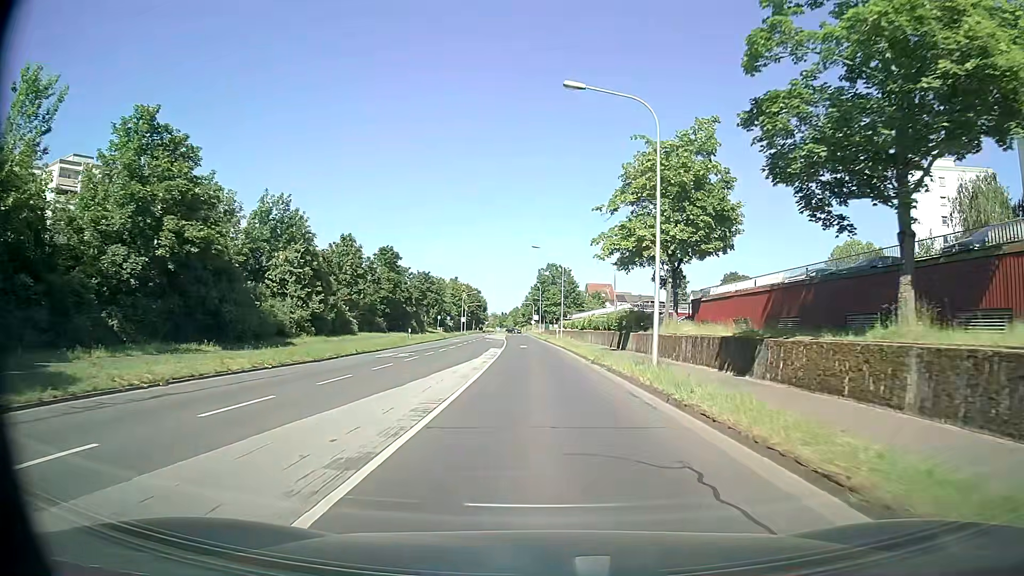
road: secondary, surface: asphalt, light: Day
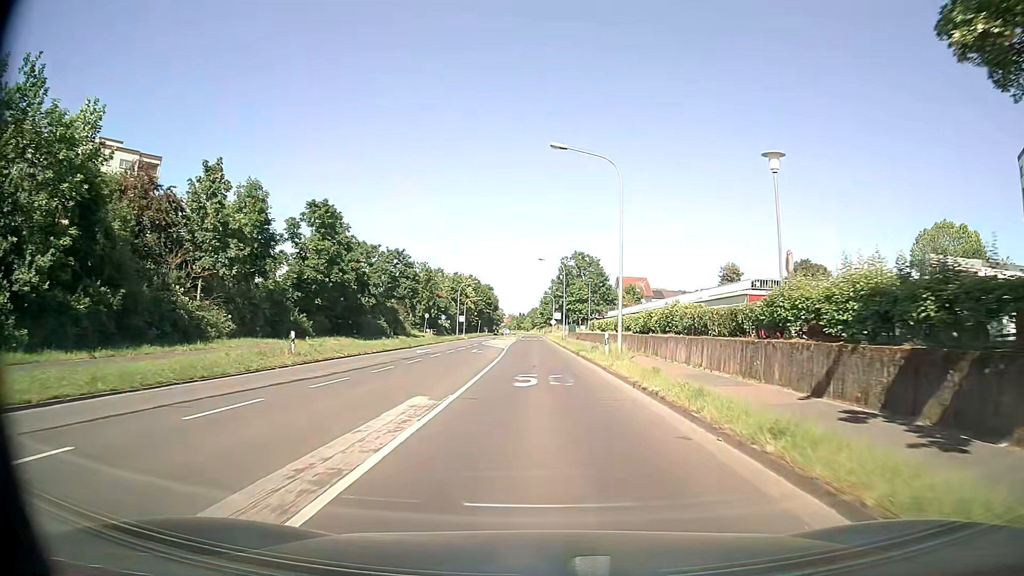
(-0.5, +30.6) m; -2°
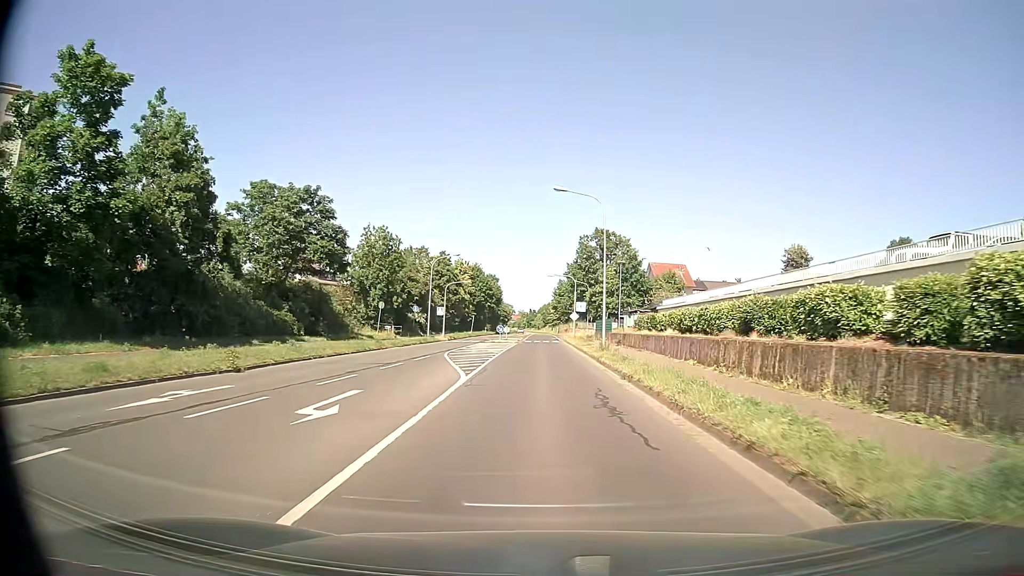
(-0.3, +30.5) m; -1°
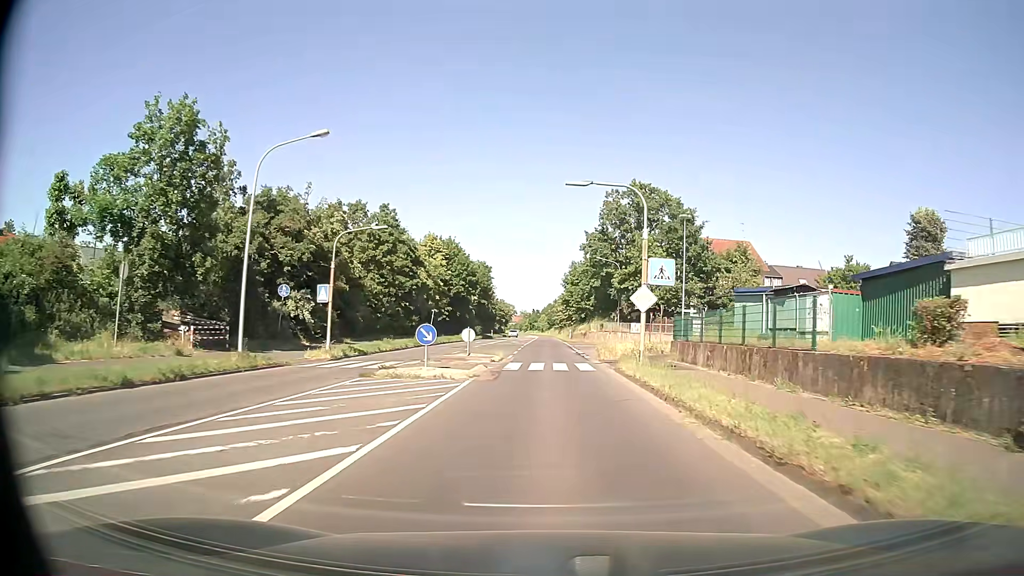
(-0.3, +38.1) m; 0°
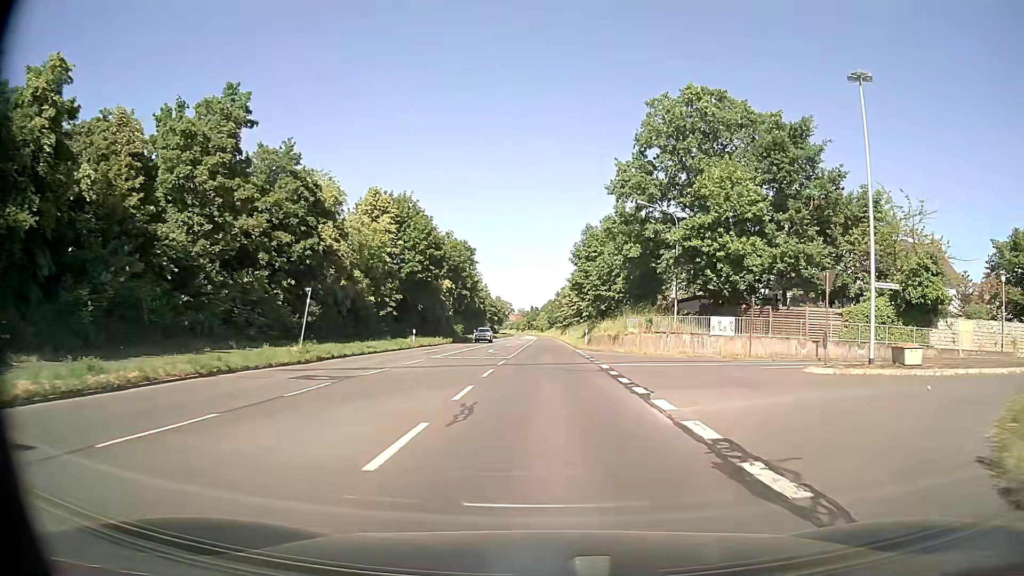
(0.0, +30.4) m; 0°
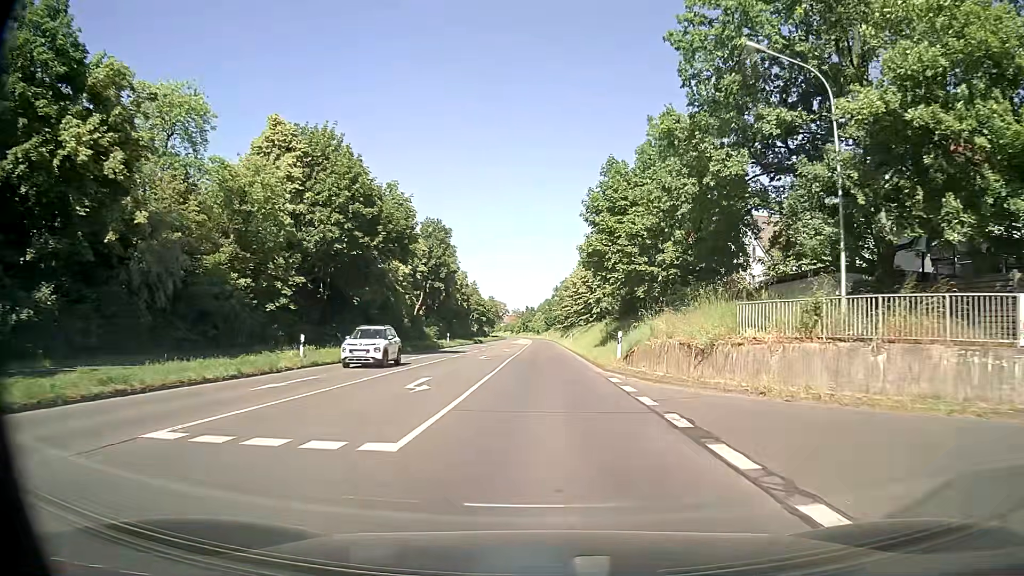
(+0.1, +22.8) m; 0°
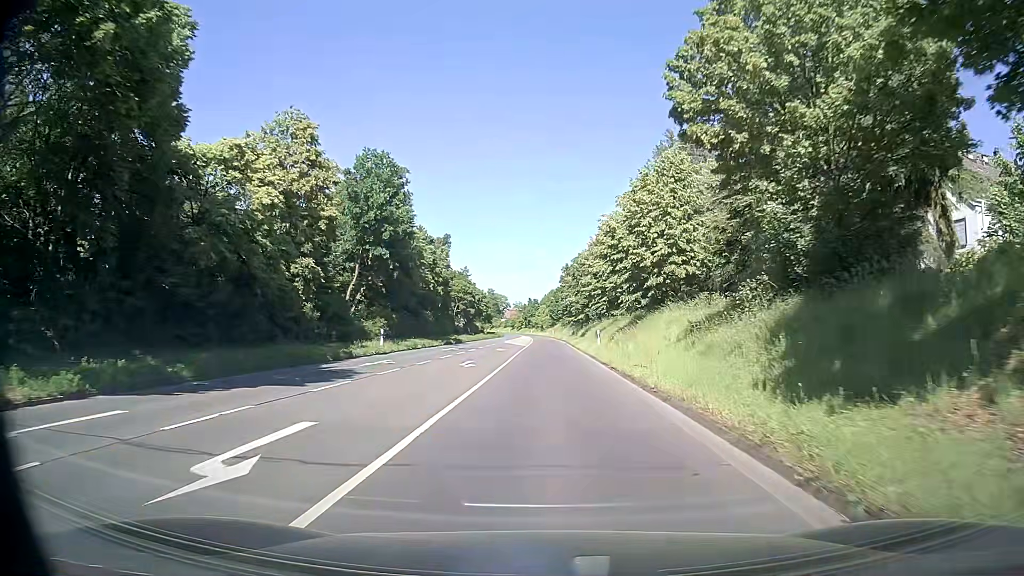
(0.0, +30.5) m; 0°
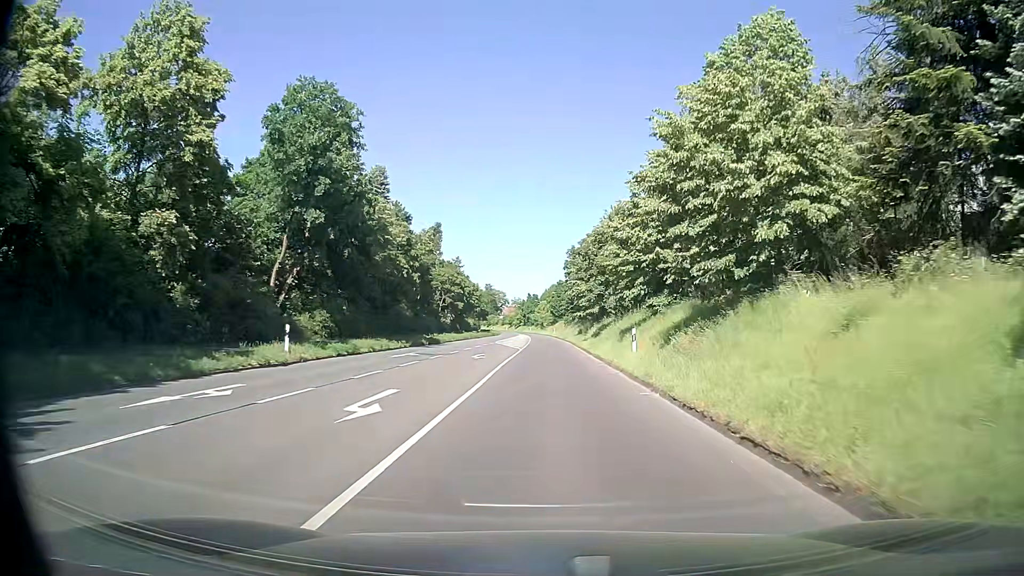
(-0.1, +15.3) m; 0°
(0, +10) (0, +20) (0, +30) (0, +40) (0, +50) (0, +60) (0, +70) (0, +80) (0, +90) (0, +100) m
